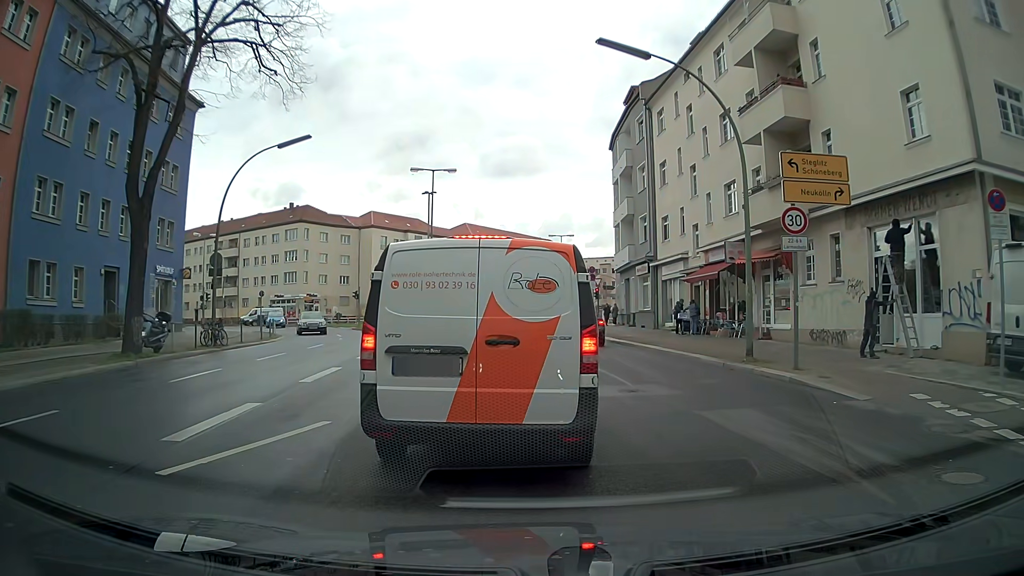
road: secondary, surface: asphalt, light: Day
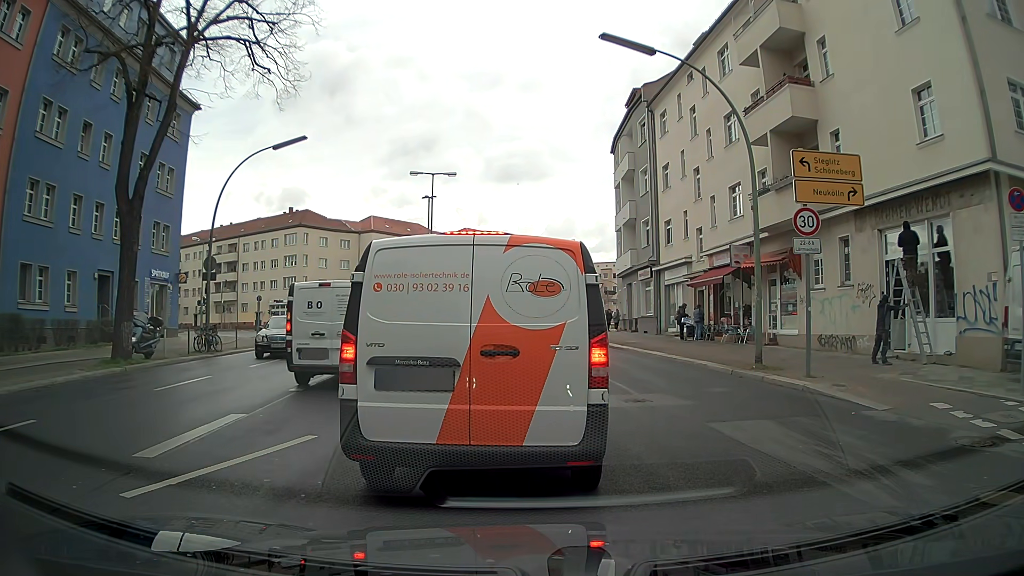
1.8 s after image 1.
(0.0, +0.6) m; 0°
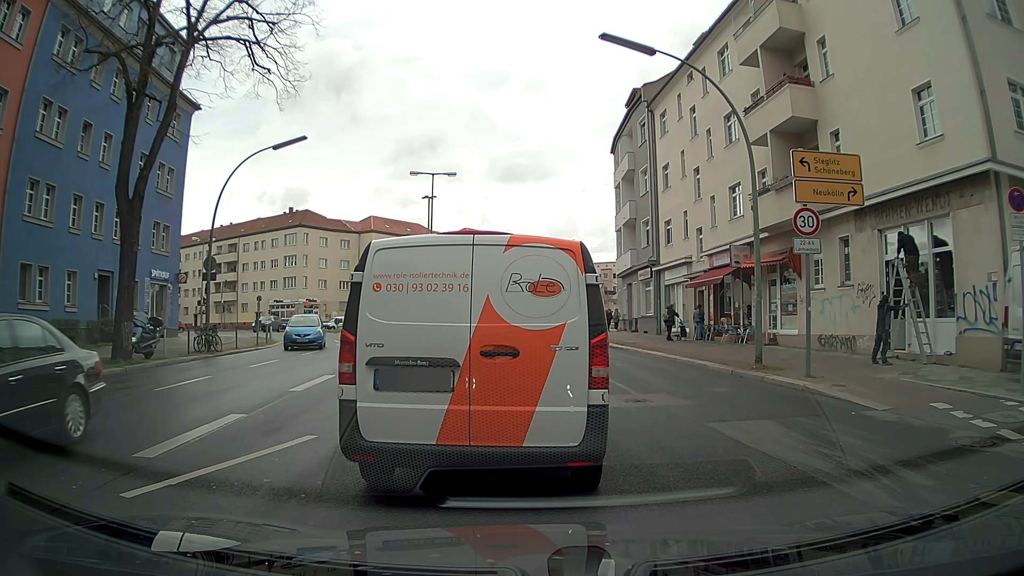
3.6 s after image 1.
(0.0, 0.0) m; 0°
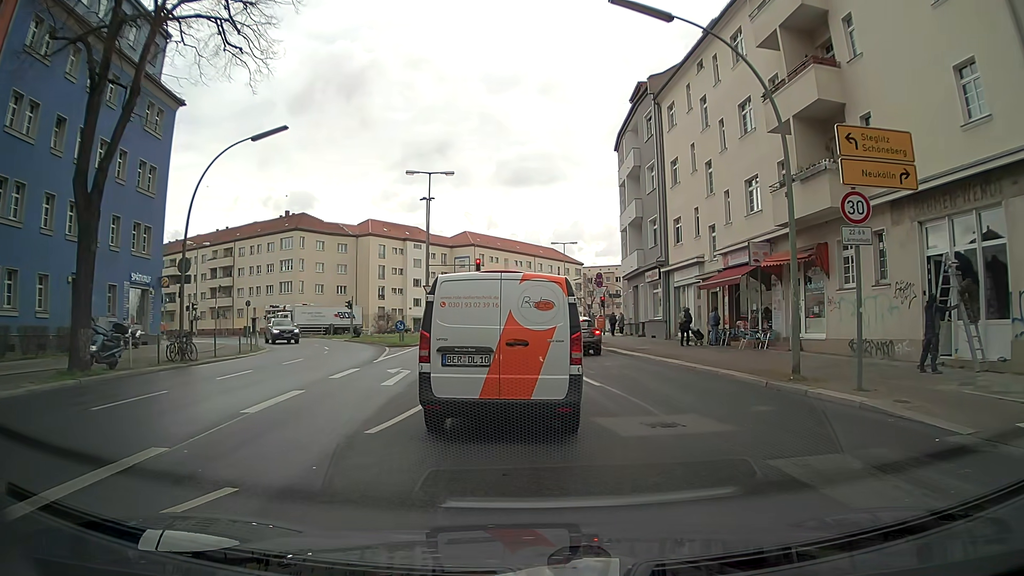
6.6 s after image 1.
(0.0, +2.5) m; -1°
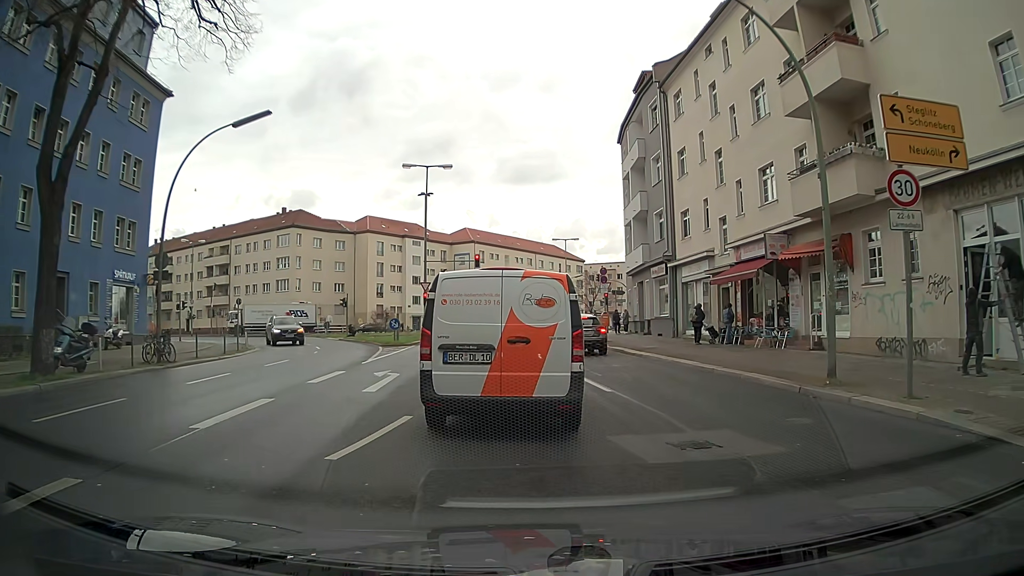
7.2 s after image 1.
(0.0, +1.7) m; -1°
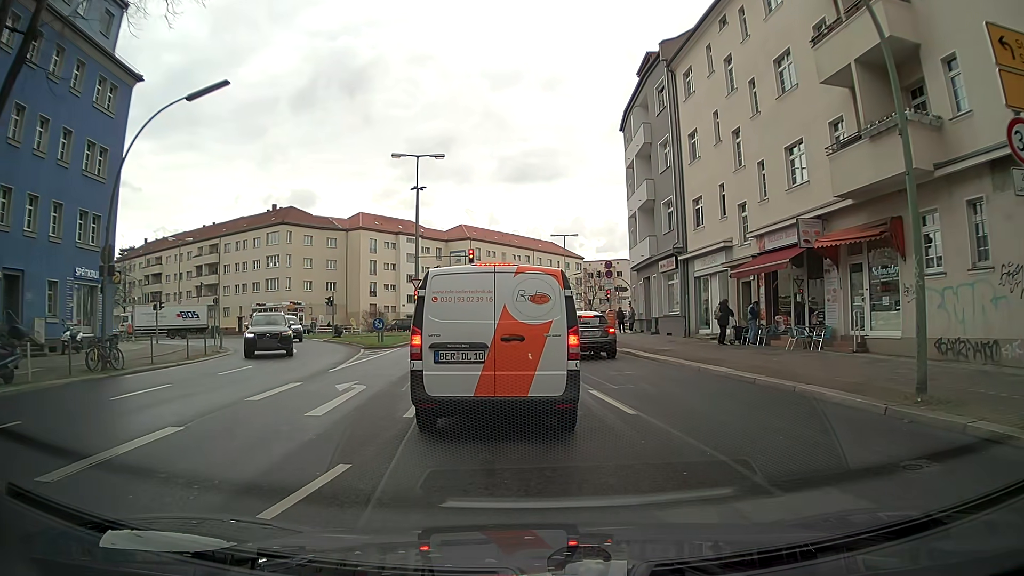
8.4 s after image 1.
(+0.1, +3.1) m; +2°
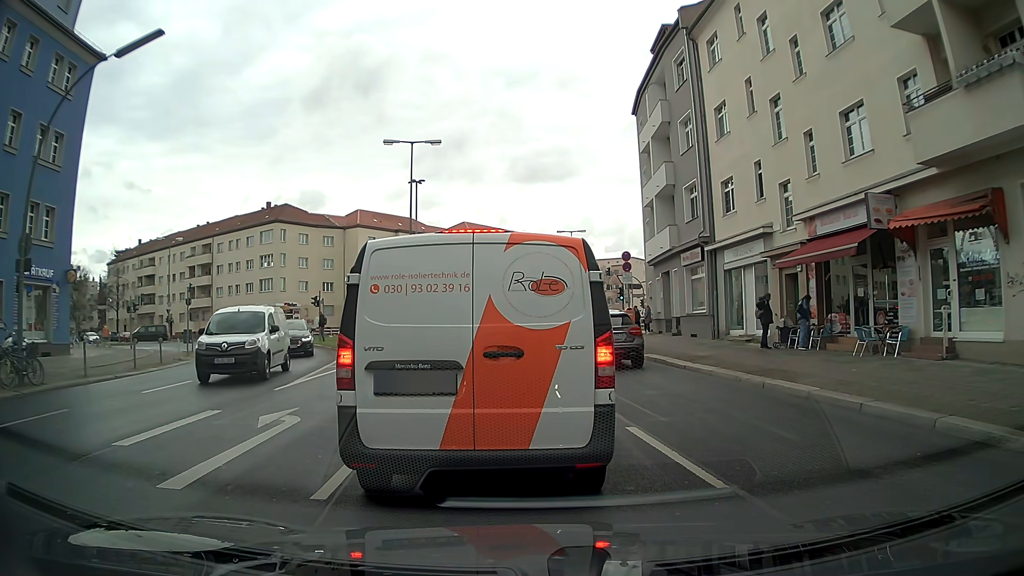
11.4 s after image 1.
(-0.1, +4.0) m; -3°
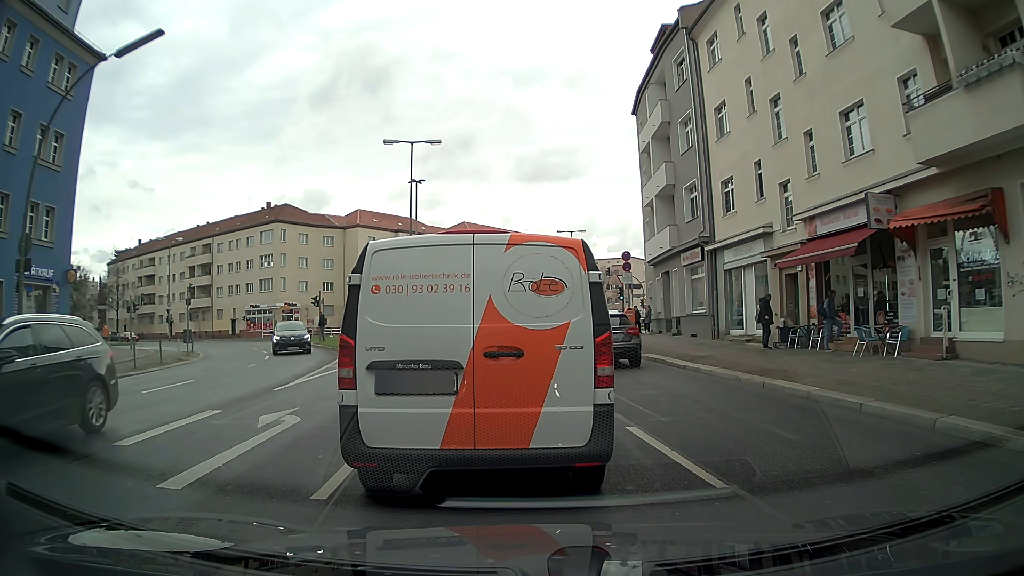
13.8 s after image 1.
(0.0, +0.1) m; 0°
(0, +10) (0, +20) (0, +30) (0, +40) (+1, +50) (+2, +60) (+5, +69) (+9, +79) (+13, +88) (+18, +97) m
